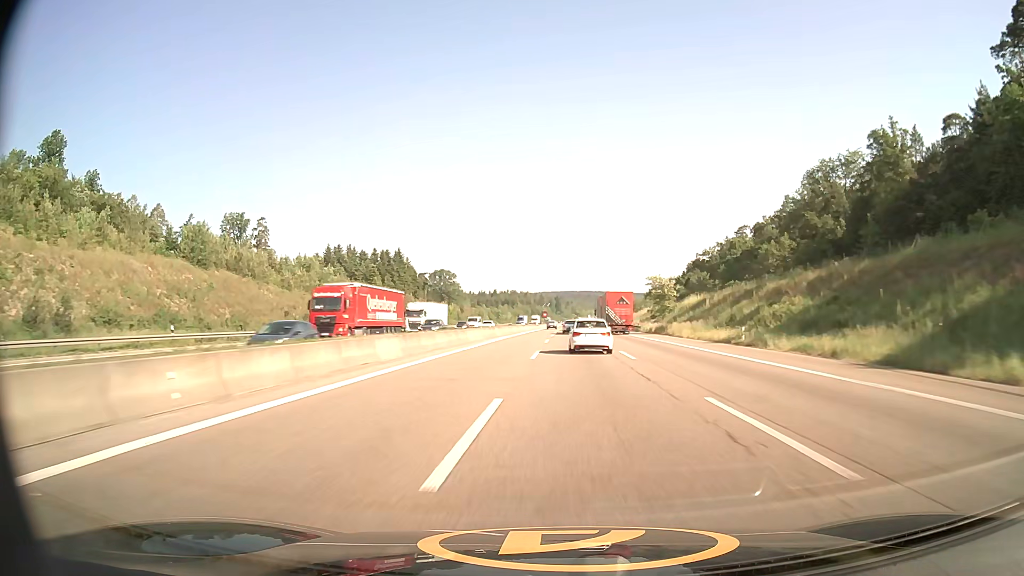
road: motorway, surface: asphalt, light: Day
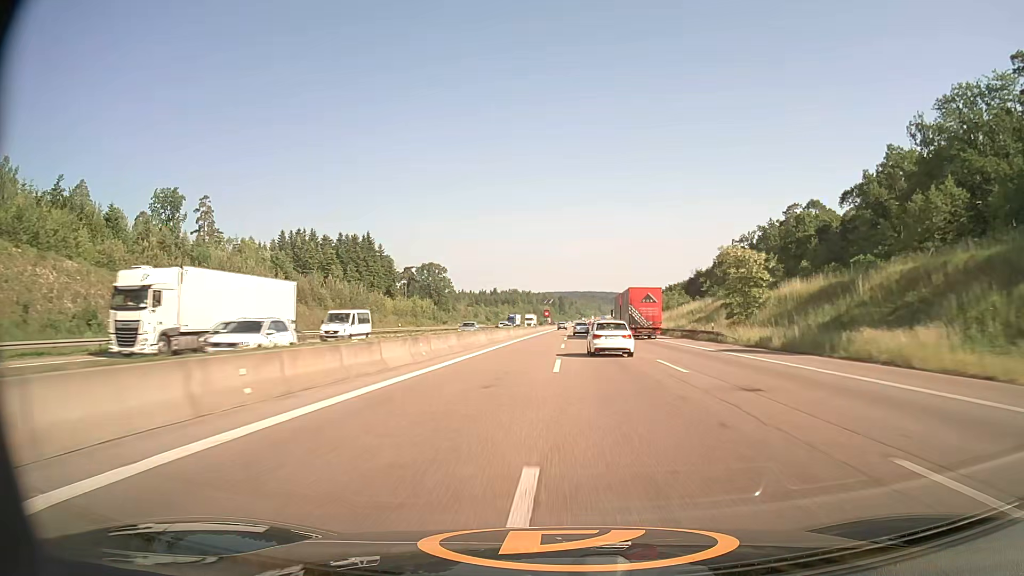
(-0.1, +40.9) m; 0°
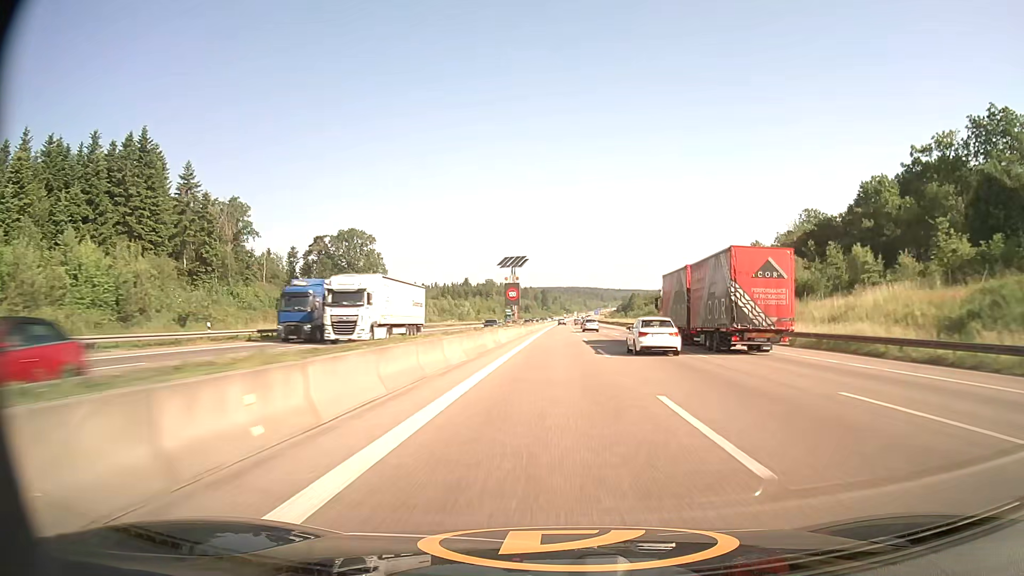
(+0.3, +101.6) m; +1°
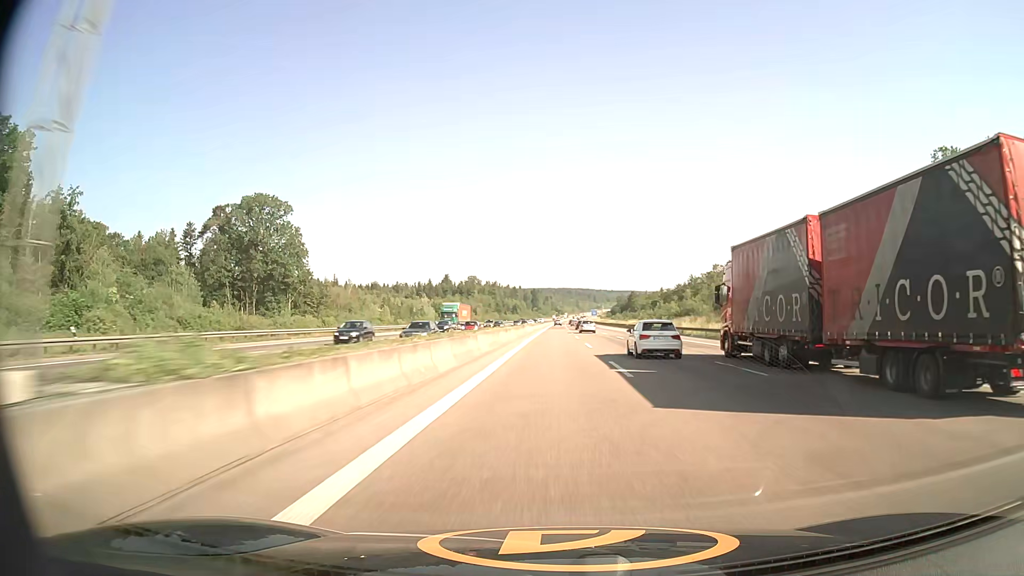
(+0.7, +61.3) m; +1°
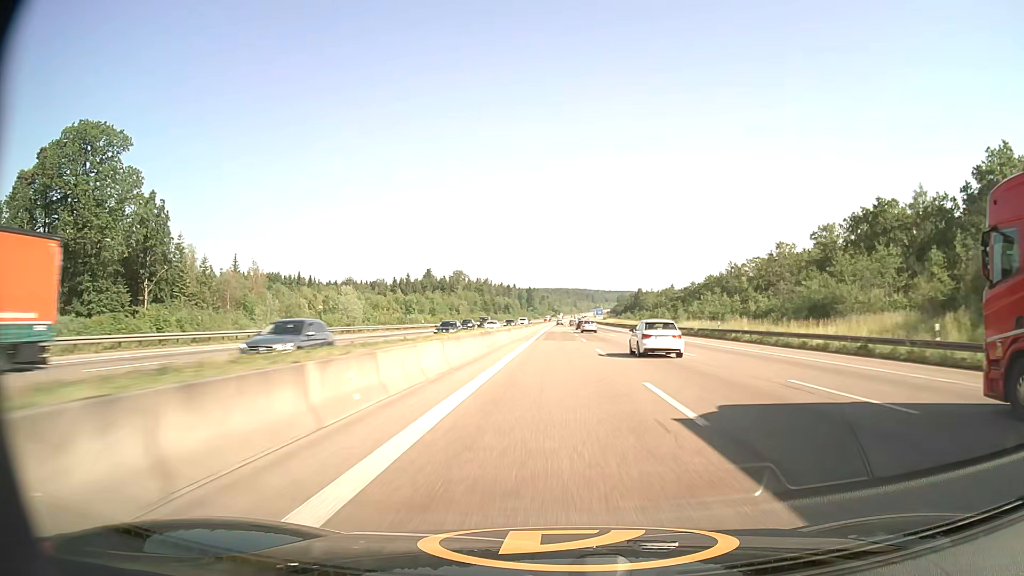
(+0.1, +61.5) m; 0°
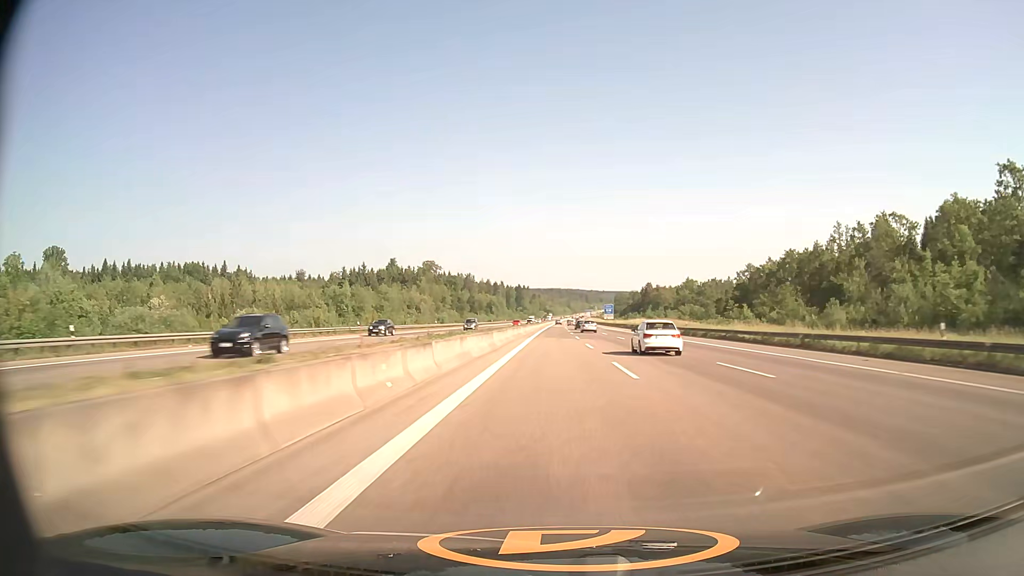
(+0.6, +82.0) m; +1°
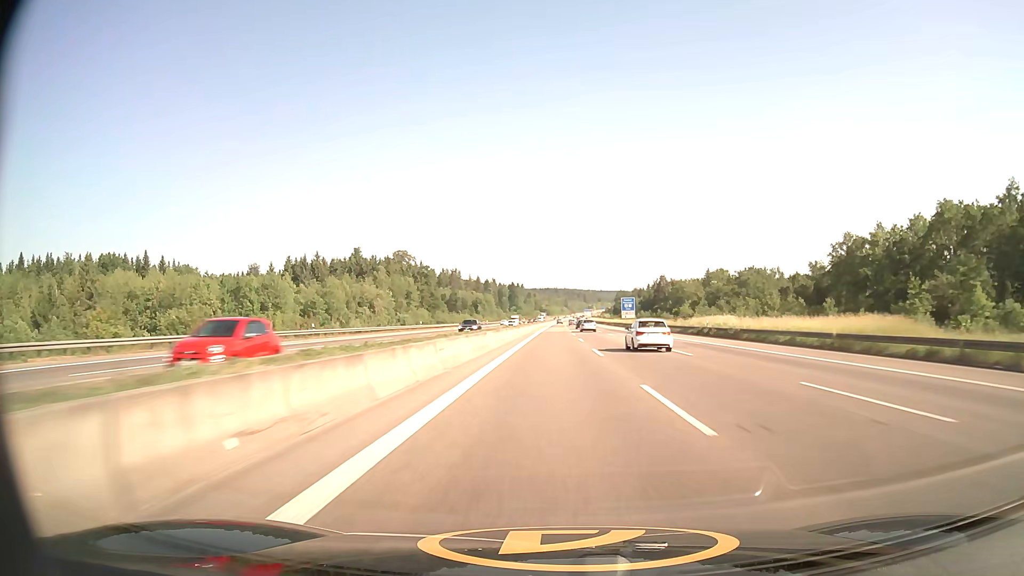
(+0.3, +62.0) m; 0°
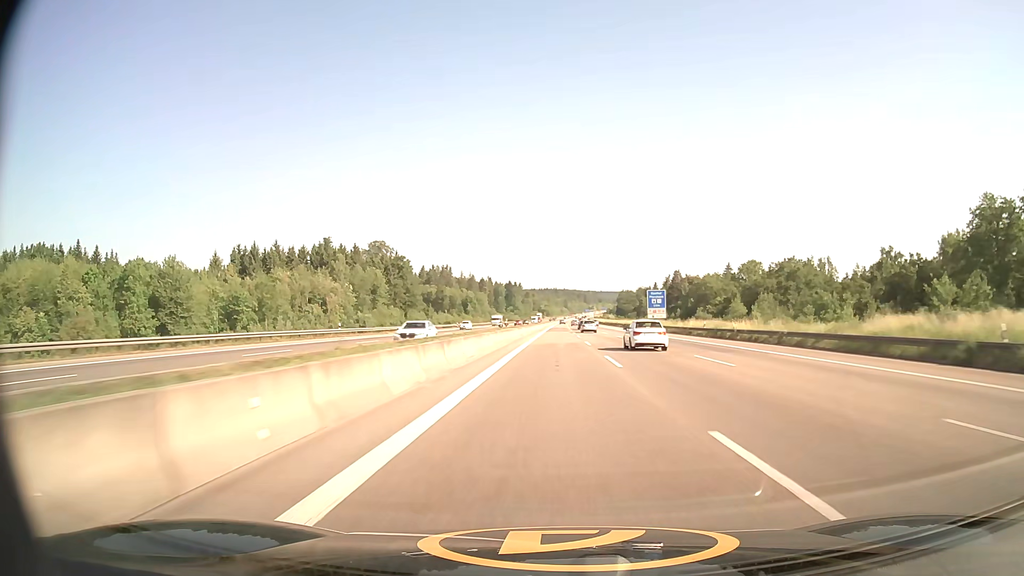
(+0.1, +41.4) m; 0°
(0, +10) (0, +20) (0, +30) (0, +40) (0, +50) (0, +60) (0, +70) (+1, +80) (+1, +90) (+1, +100) m
